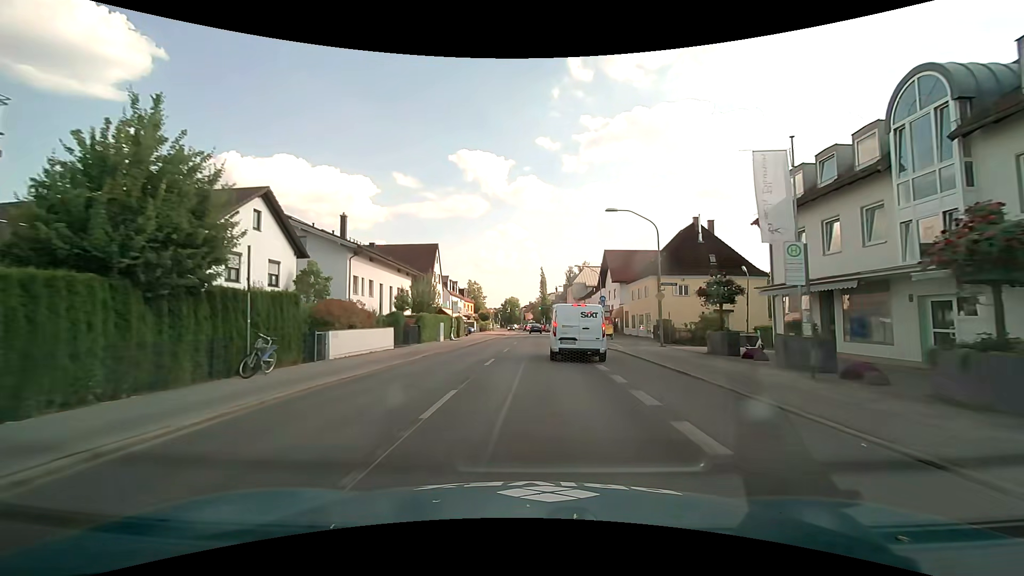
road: secondary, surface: asphalt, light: Day
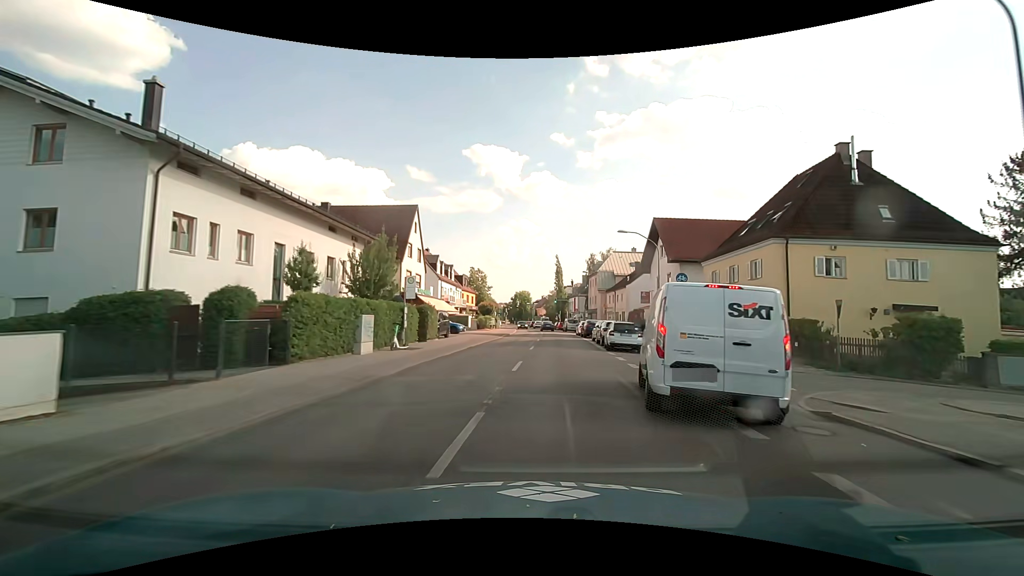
(-0.2, +20.8) m; -1°
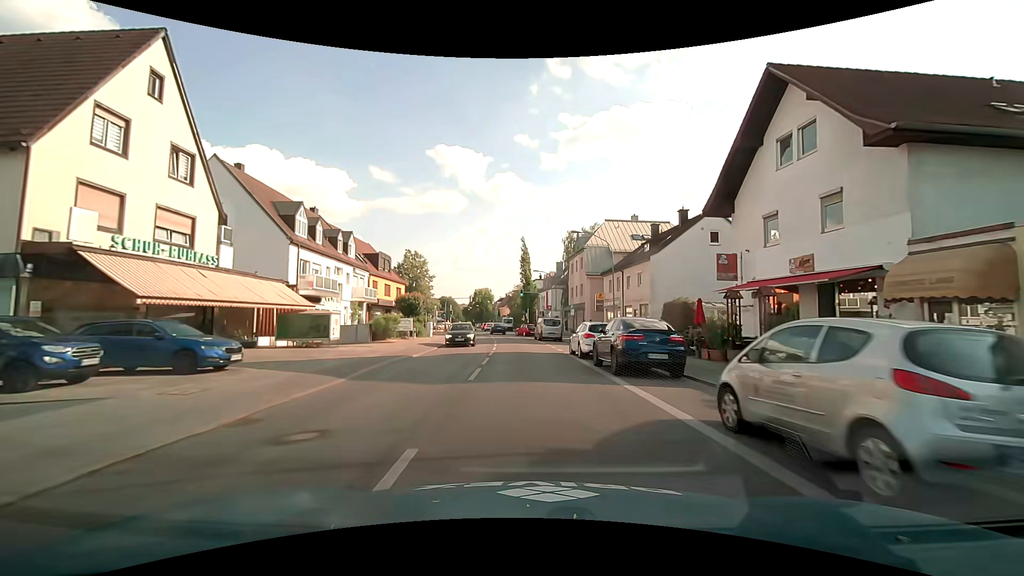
(+1.5, +30.6) m; +4°
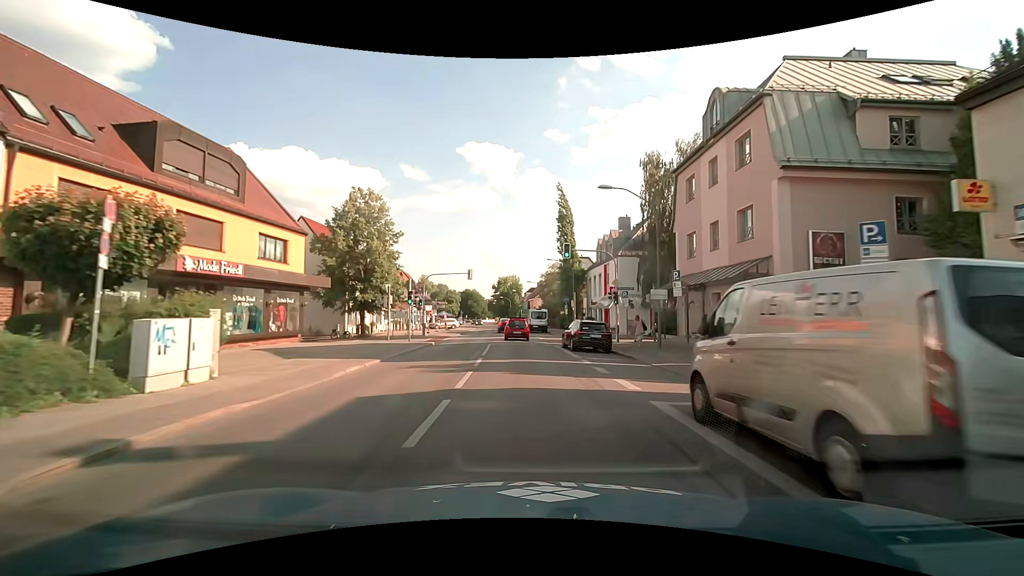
(-1.3, +38.0) m; -4°
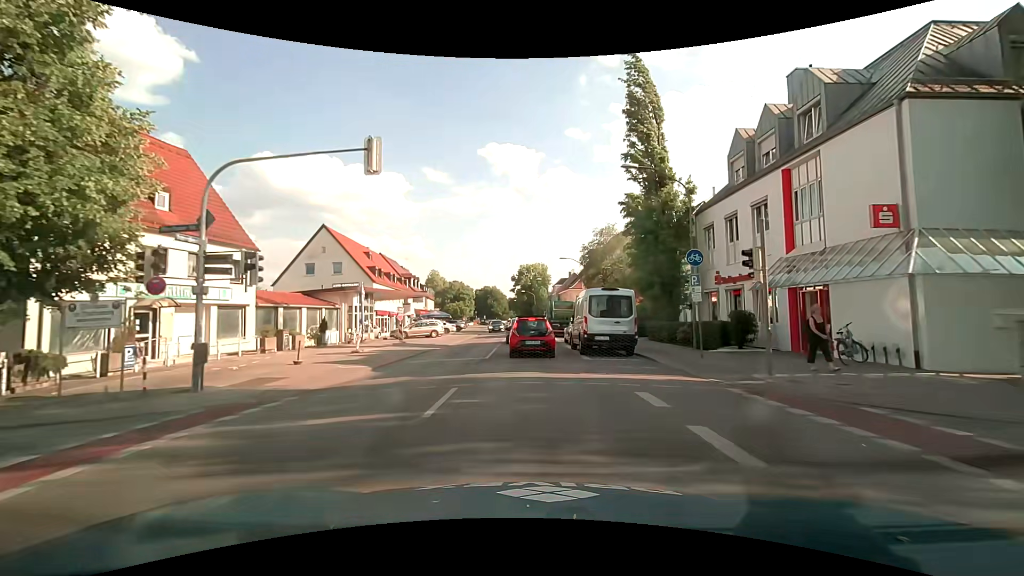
(-1.1, +33.3) m; -3°
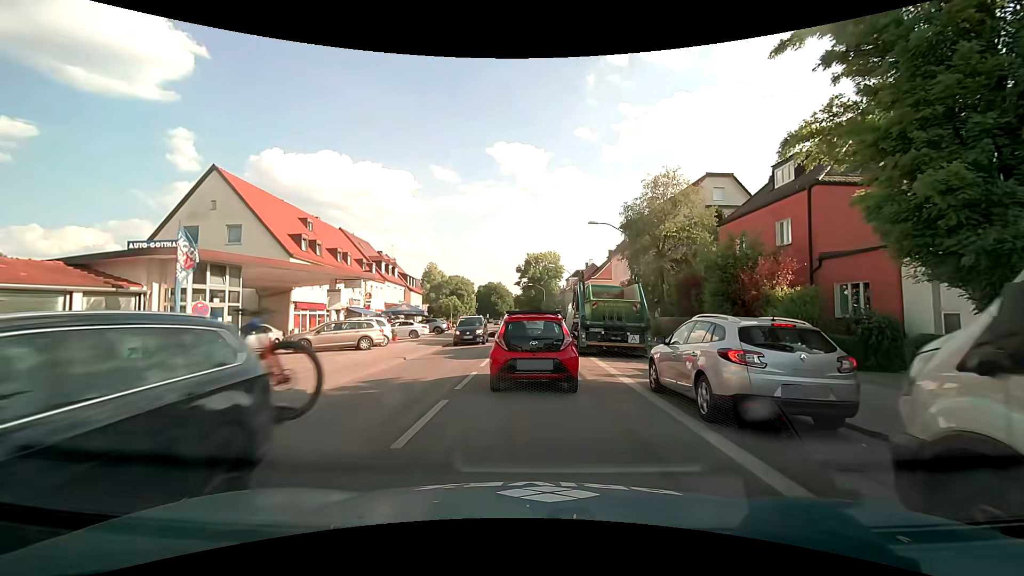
(-0.3, +19.5) m; -2°
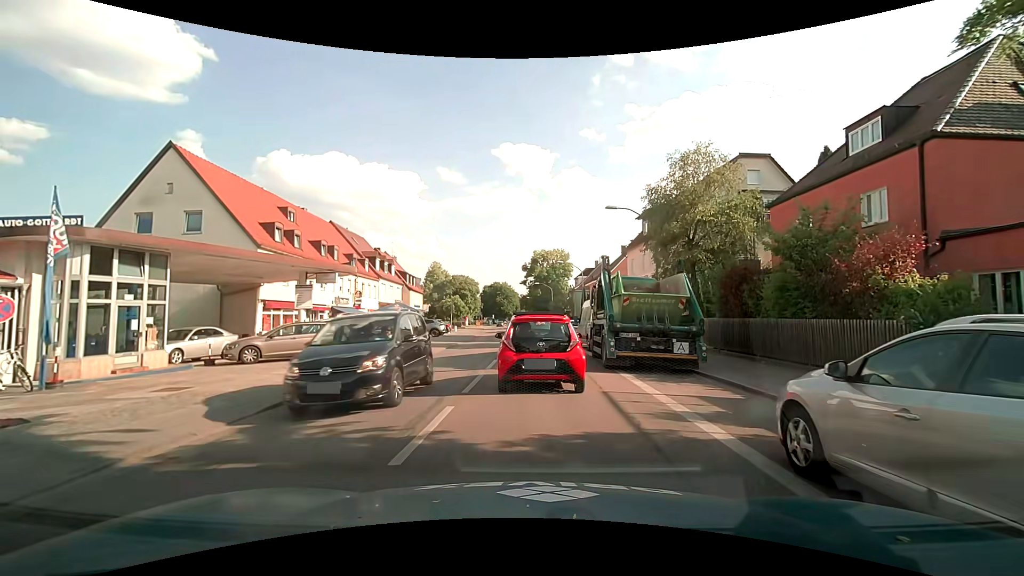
(+0.1, +4.9) m; 0°
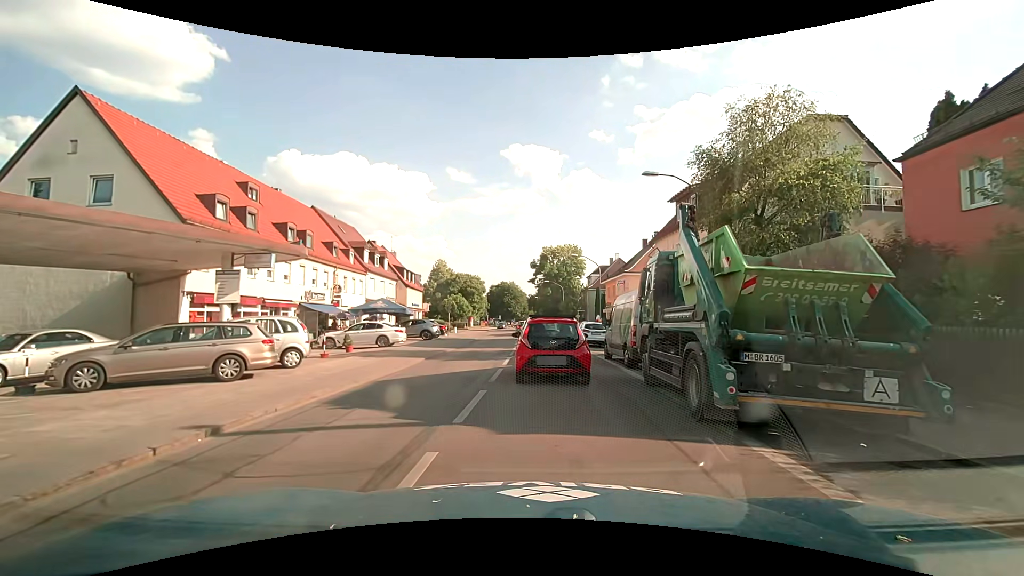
(-0.1, +7.2) m; +1°
(0, +10) (0, +20) (-1, +30) (-2, +40) (-2, +50) (-3, +60) (-4, +70) (-4, +80) (-4, +90) (-5, +100) m
